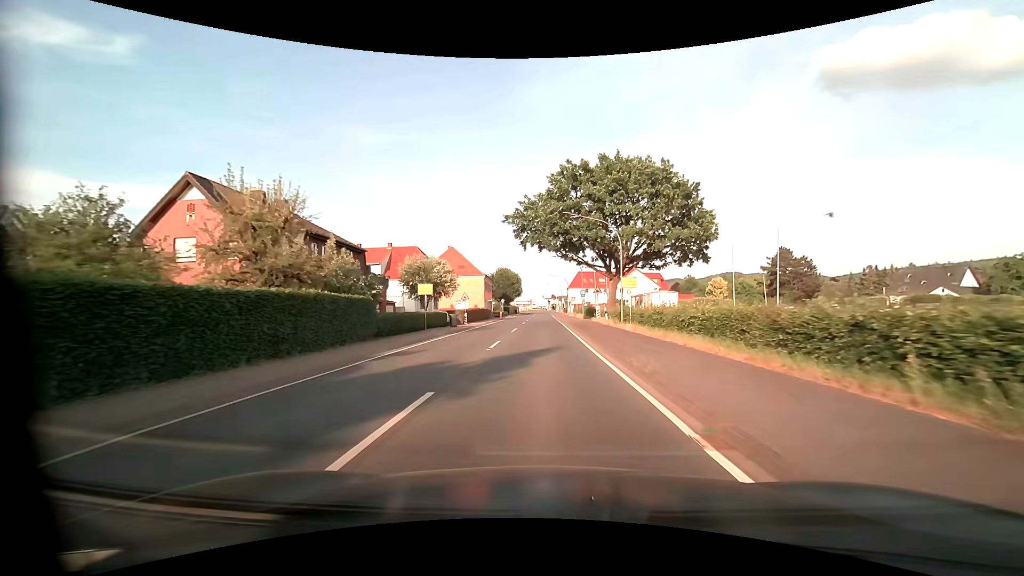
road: primary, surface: asphalt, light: Day
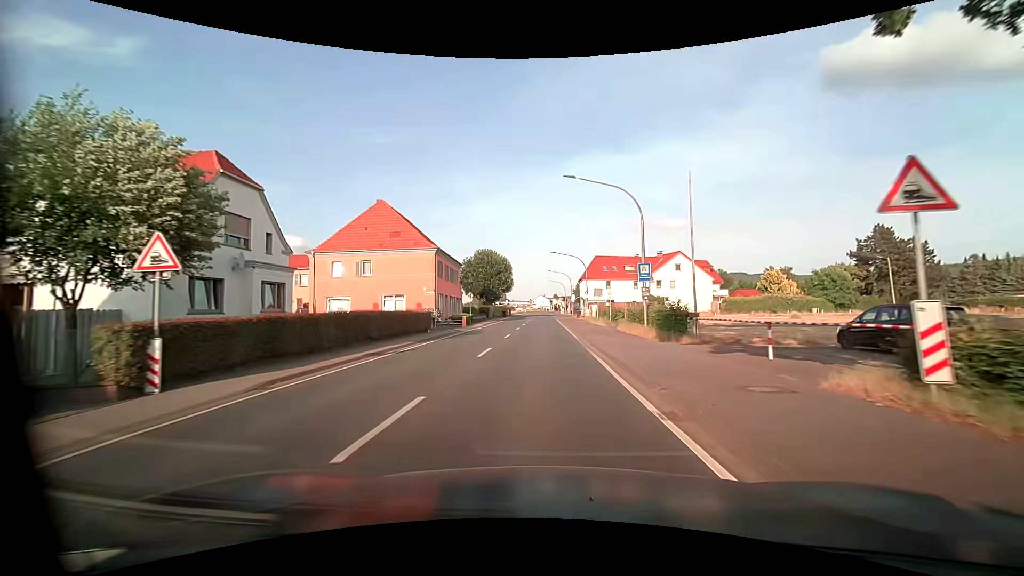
(0.0, +38.3) m; 0°
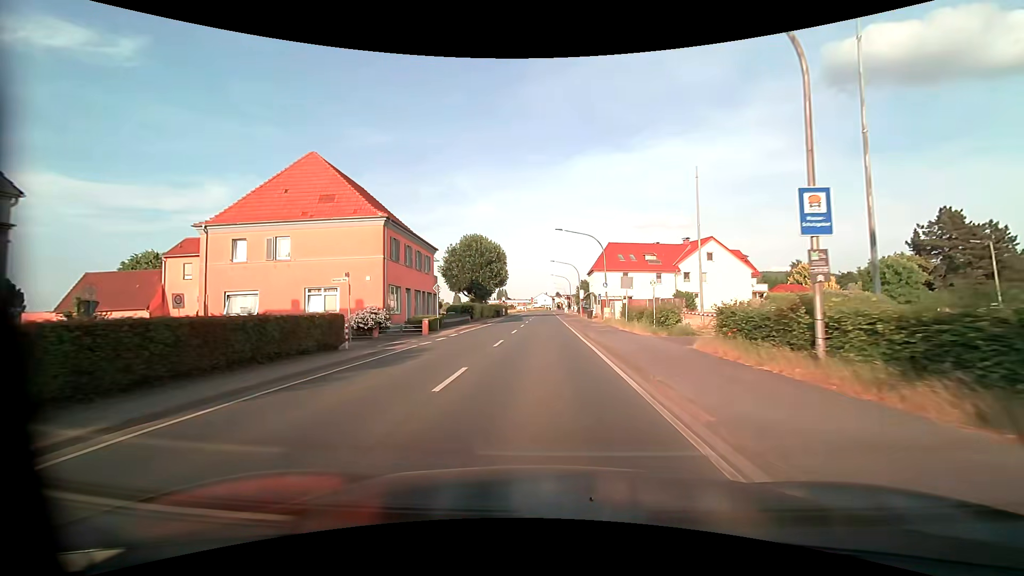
(0.0, +15.1) m; 0°
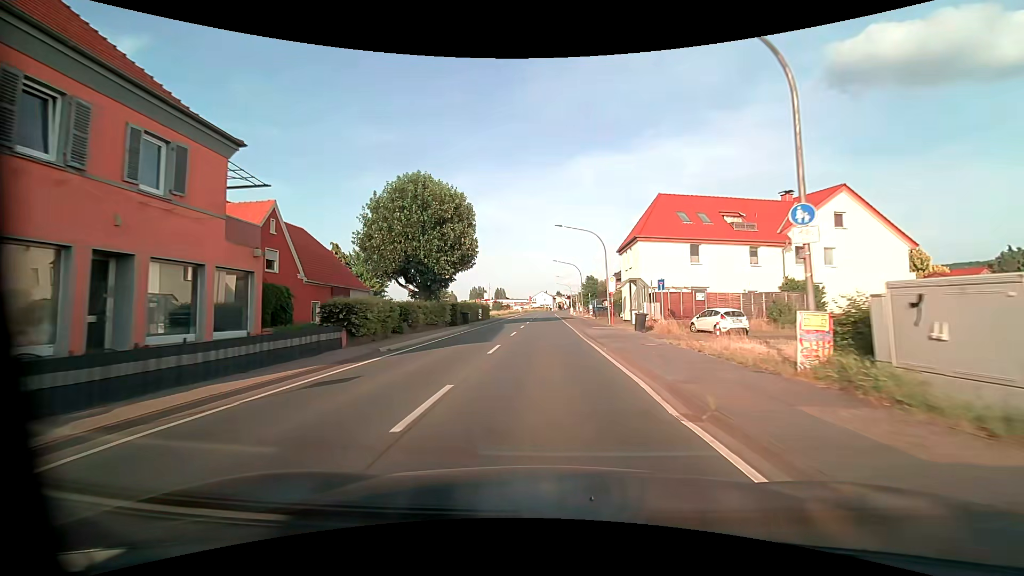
(0.0, +29.9) m; 0°
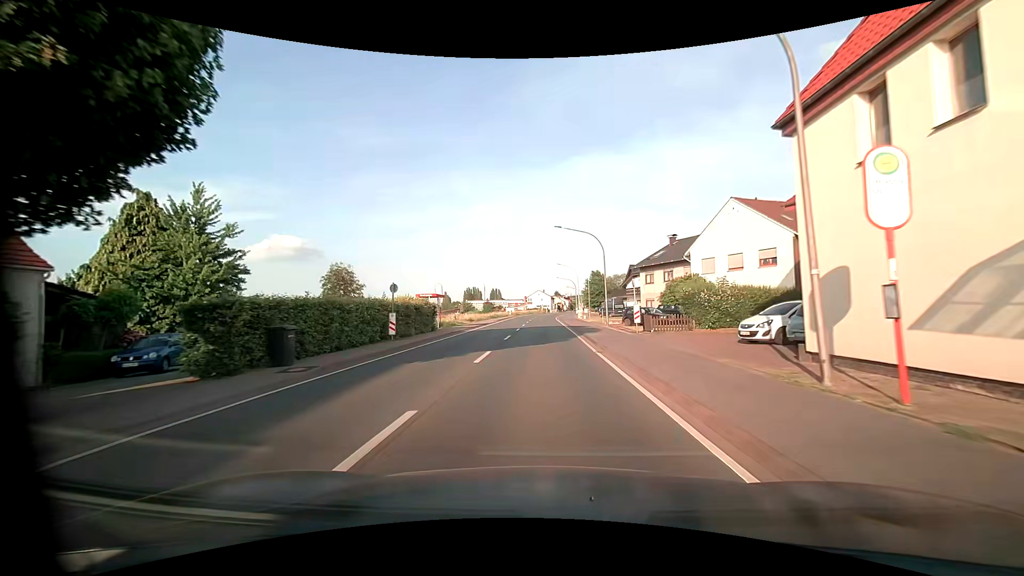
(+0.1, +29.7) m; 0°
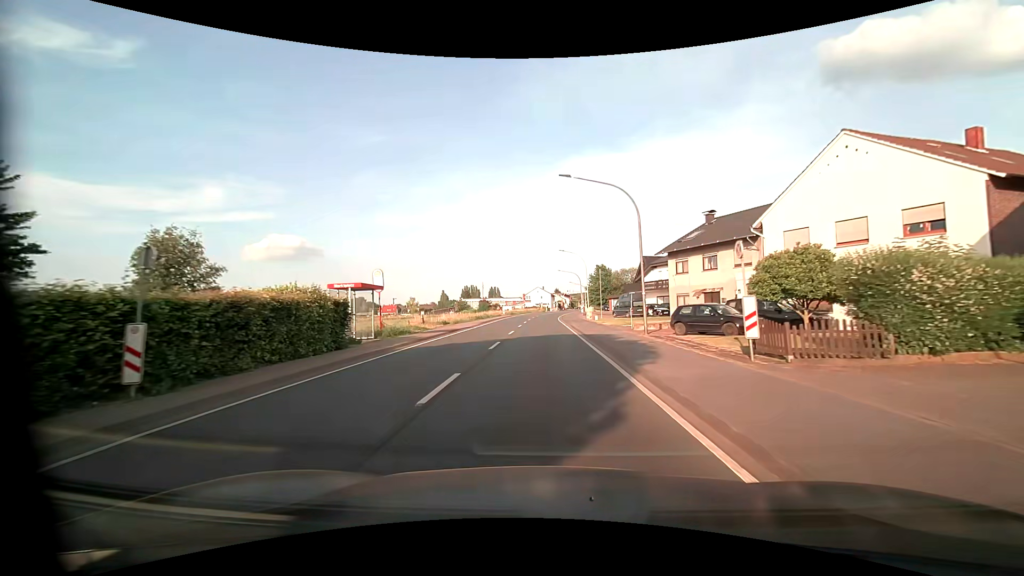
(+0.1, +14.8) m; +1°
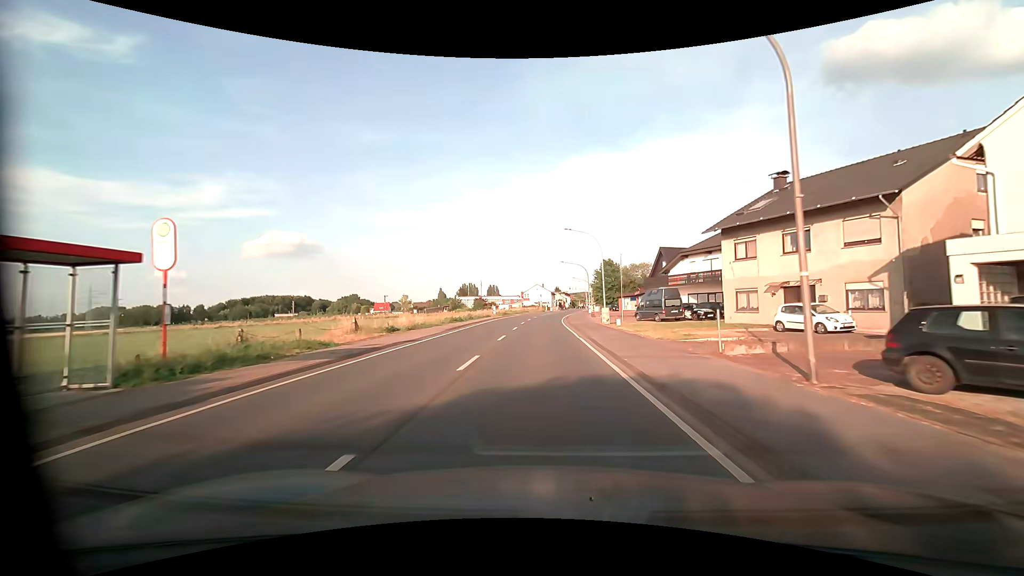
(-0.1, +14.8) m; 0°
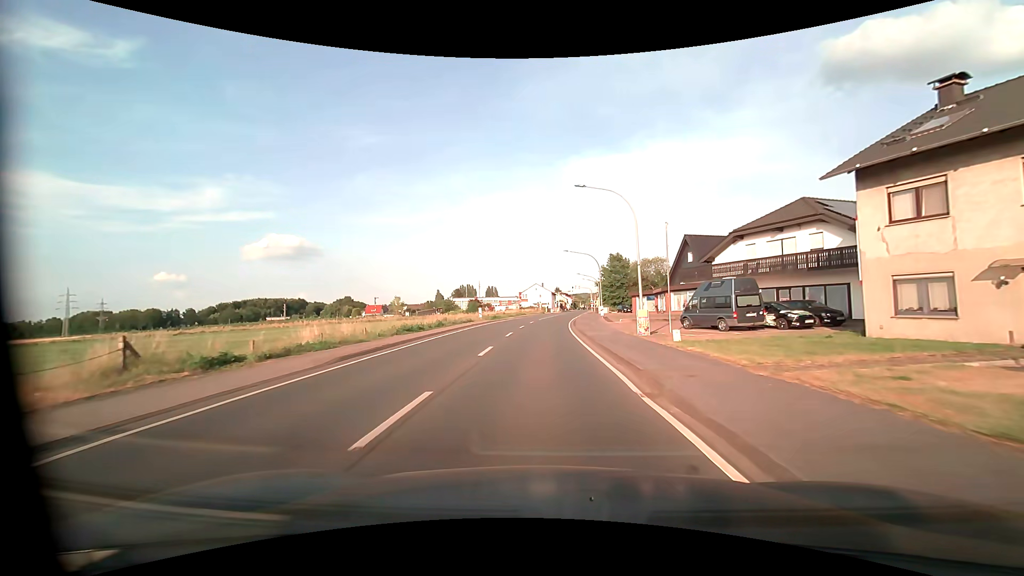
(0.0, +14.9) m; 0°
(0, +10) (0, +20) (0, +30) (0, +40) (+1, +50) (+2, +60) (+3, +70) (+4, +80) (+5, +90) (+6, +100) m
